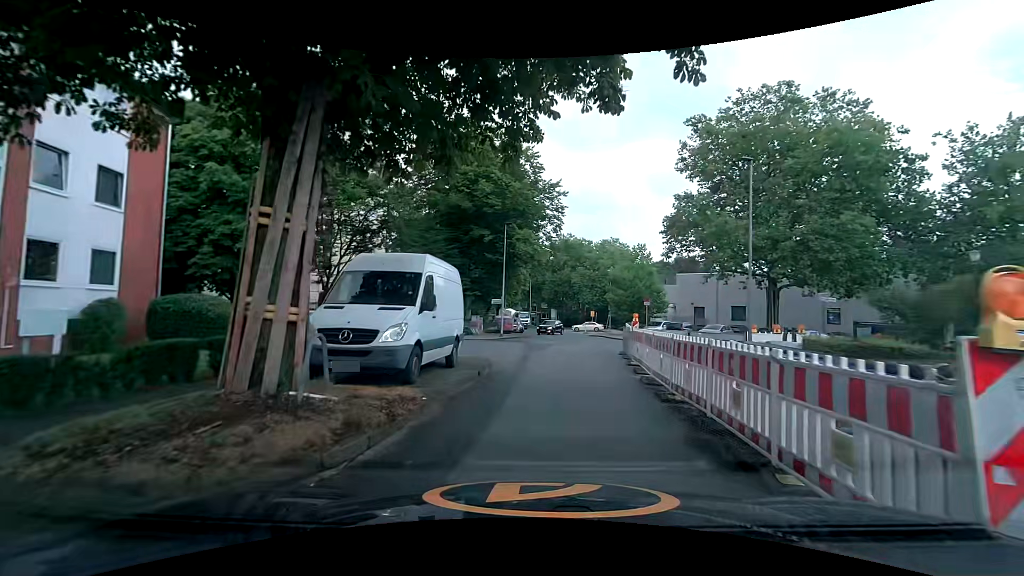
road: residential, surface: asphalt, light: Day
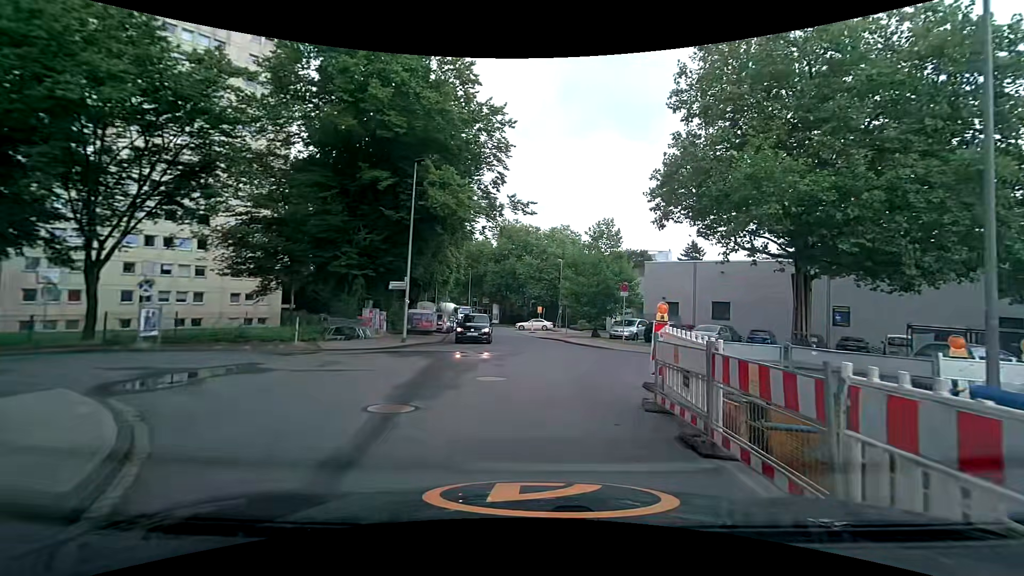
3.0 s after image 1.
(+0.7, +12.4) m; +5°
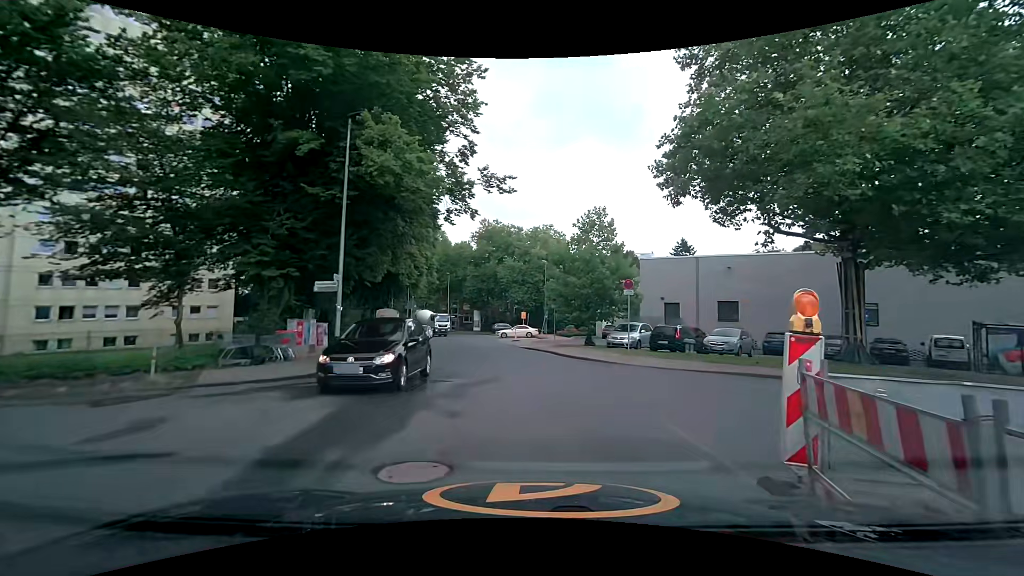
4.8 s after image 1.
(+0.1, +5.6) m; +3°
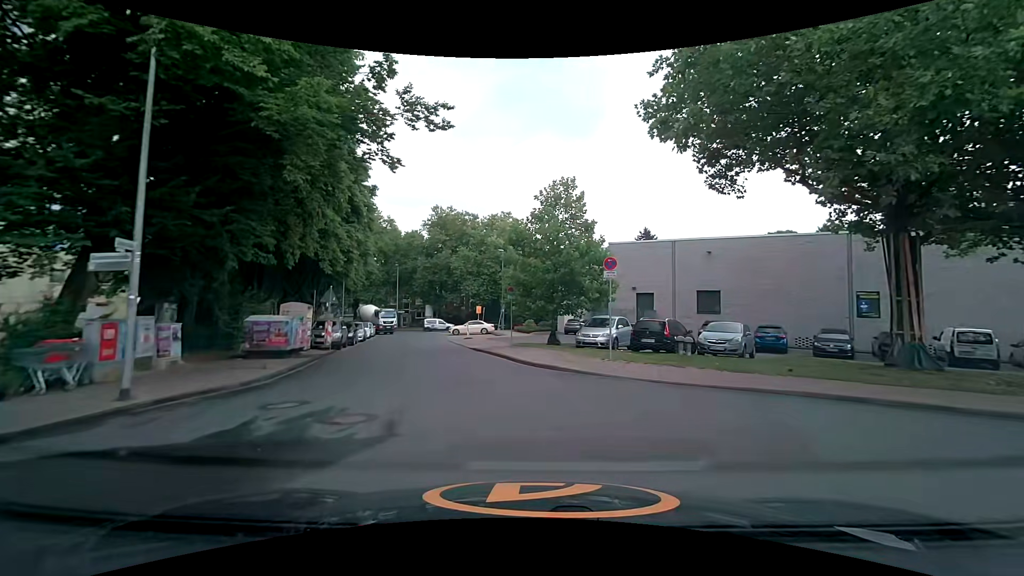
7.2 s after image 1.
(+0.3, +5.9) m; +3°
